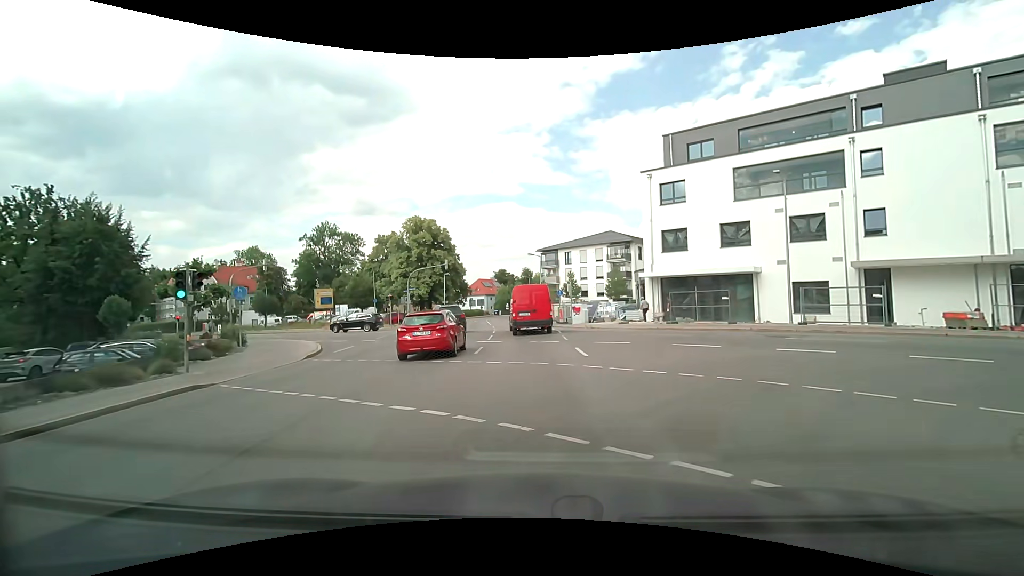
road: tertiary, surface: asphalt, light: Day
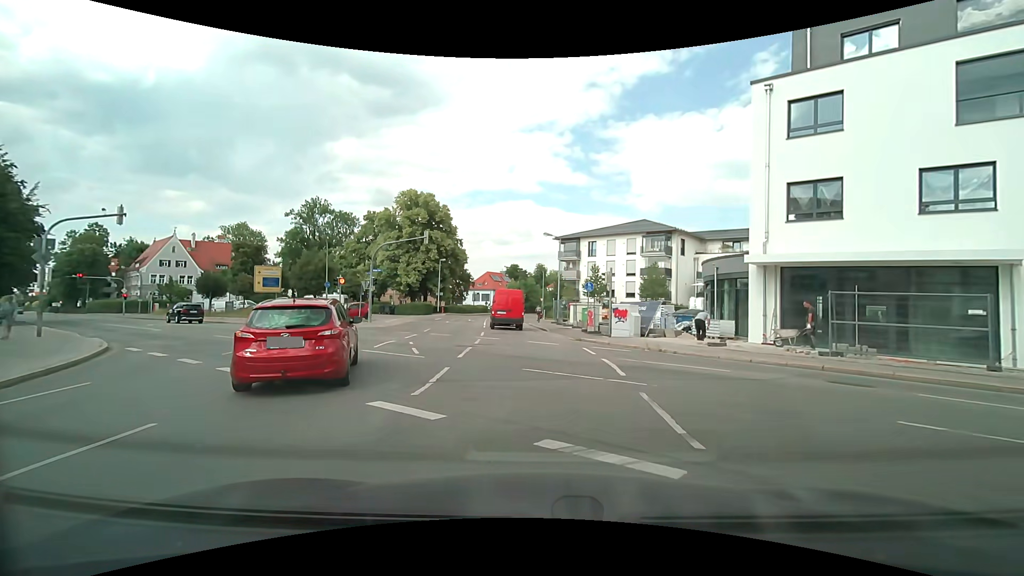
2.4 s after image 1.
(-0.2, +15.6) m; -1°
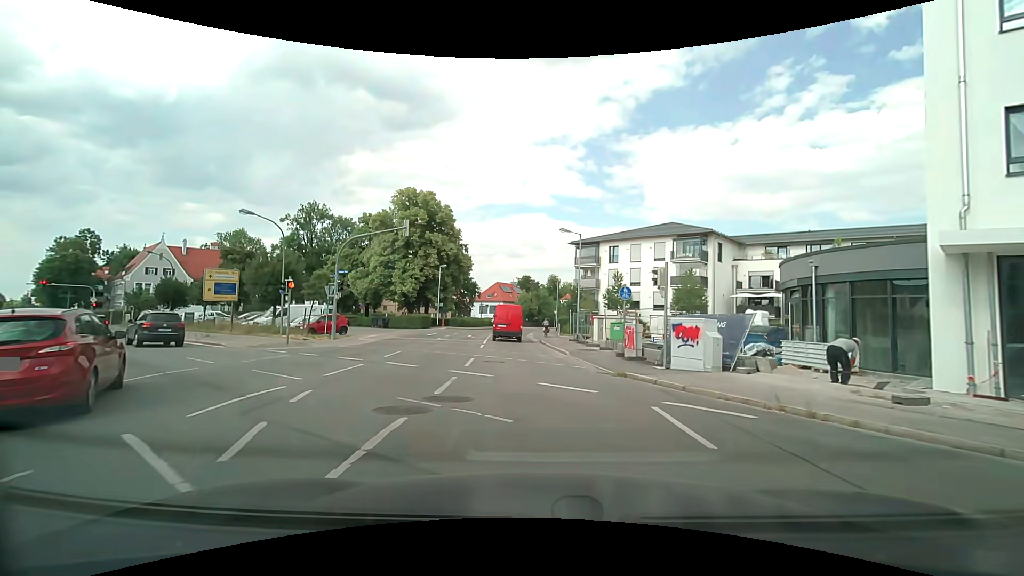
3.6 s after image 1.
(-0.1, +8.8) m; -1°
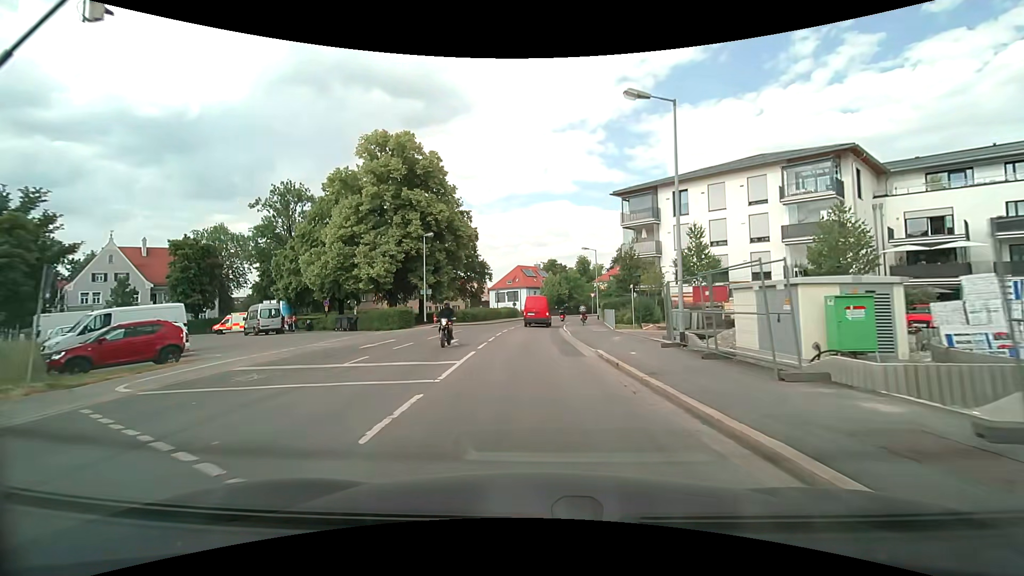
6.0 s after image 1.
(-0.6, +20.2) m; -3°
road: secondary
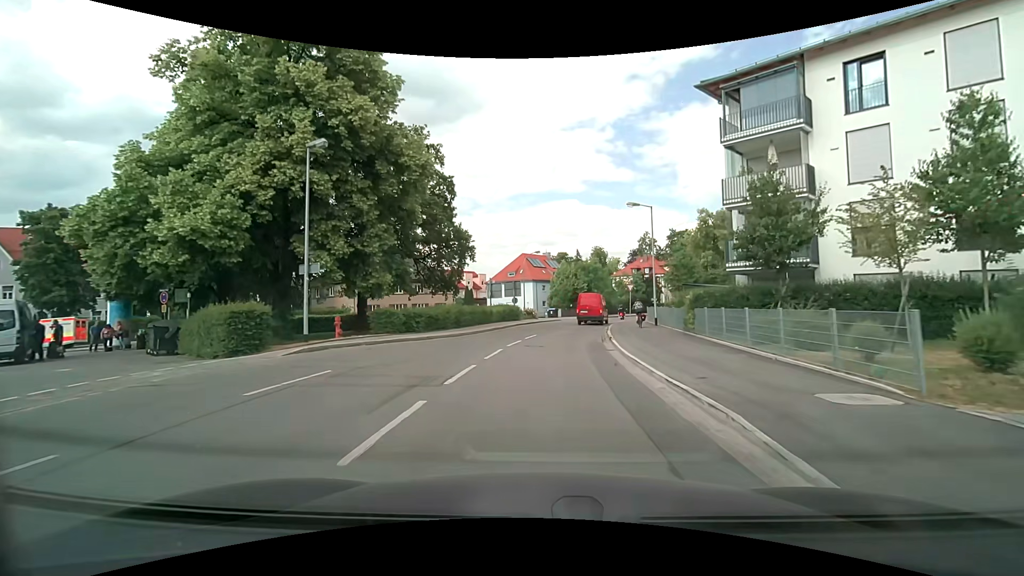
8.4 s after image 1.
(-0.4, +22.7) m; -1°
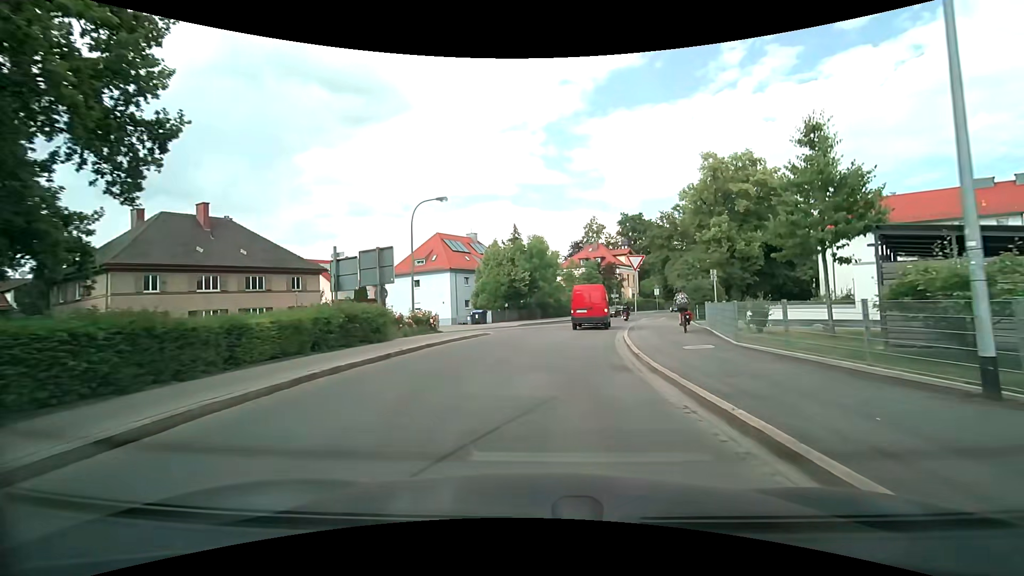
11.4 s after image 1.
(+1.2, +26.4) m; +7°
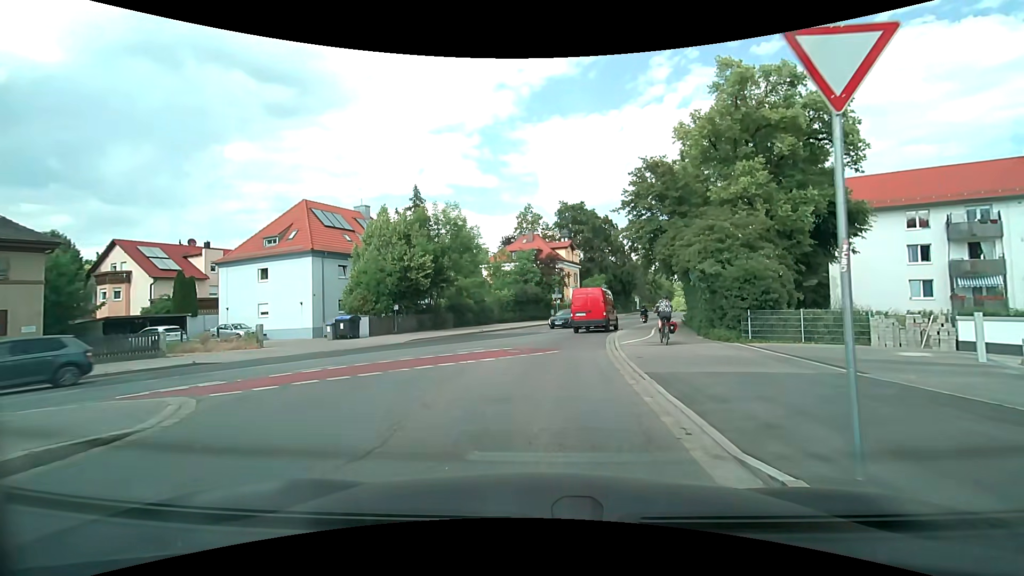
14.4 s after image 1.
(+1.3, +18.7) m; +7°
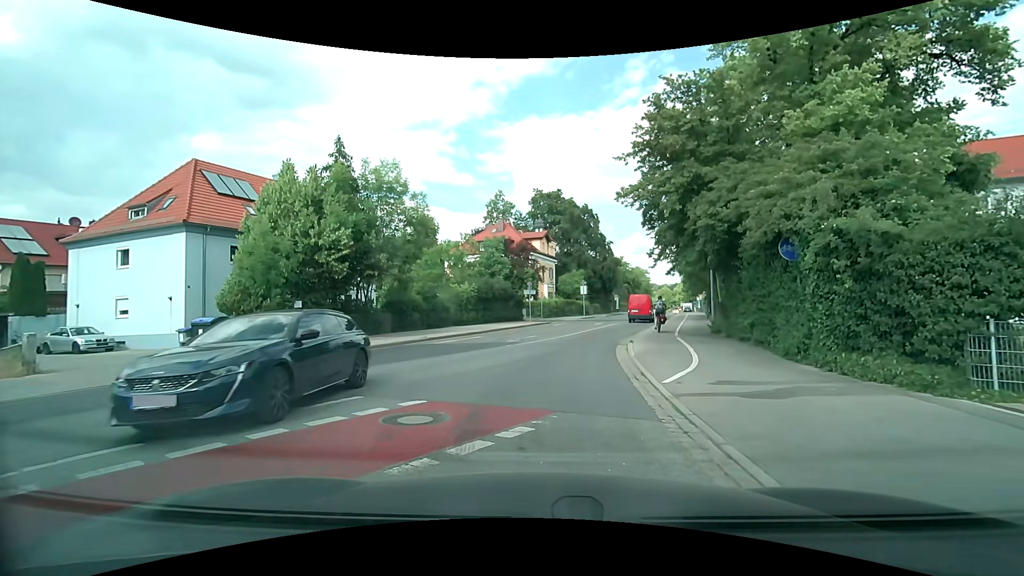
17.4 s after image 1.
(+0.4, +9.9) m; +4°
